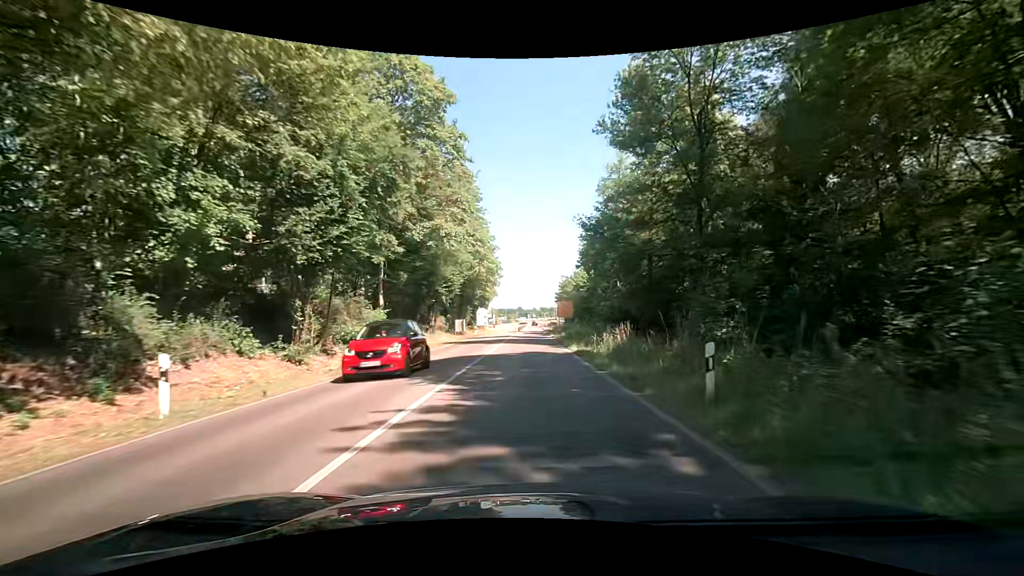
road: tertiary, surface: asphalt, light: Day
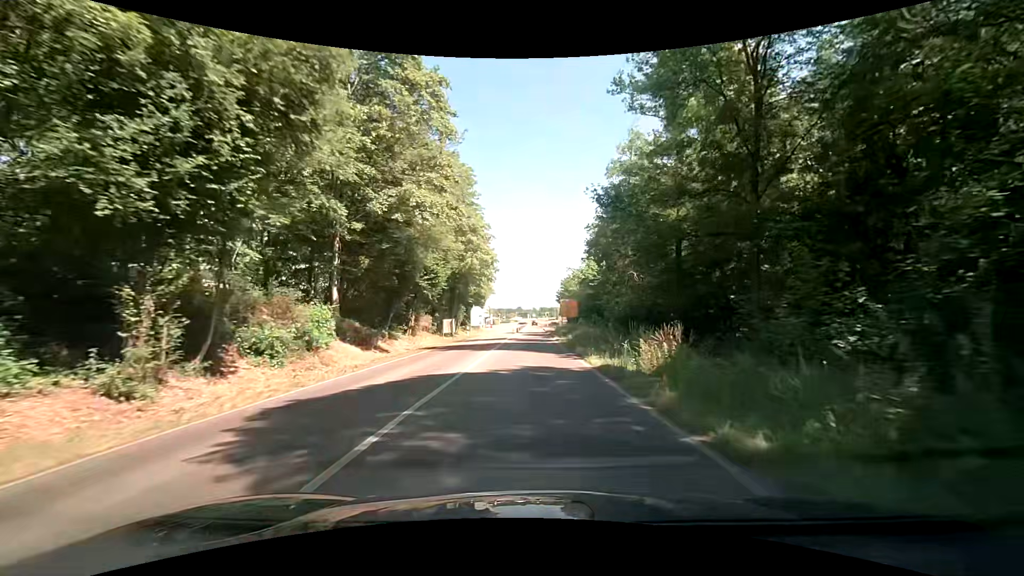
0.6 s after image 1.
(-0.1, +7.4) m; 0°
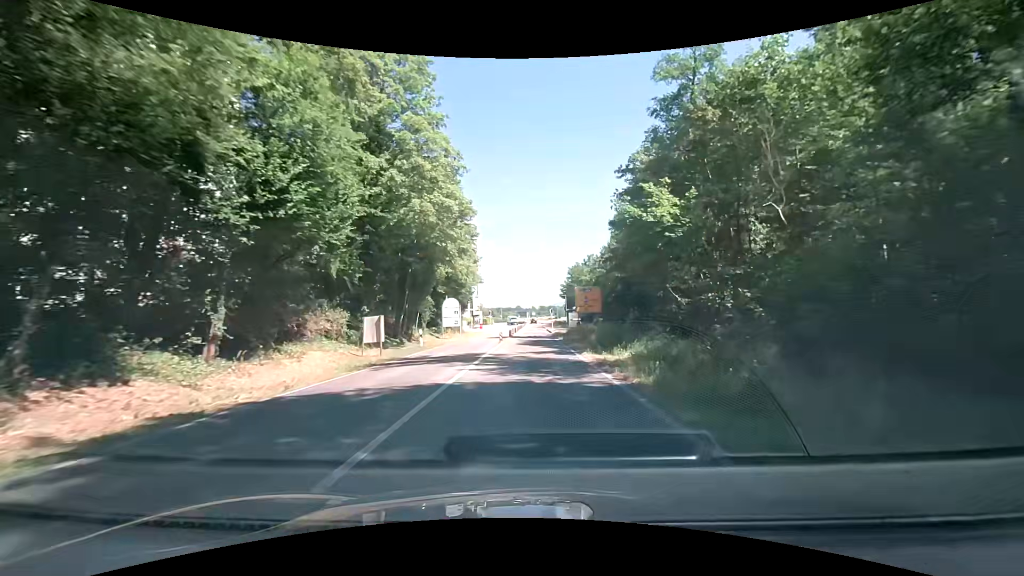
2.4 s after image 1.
(-0.1, +22.3) m; 0°
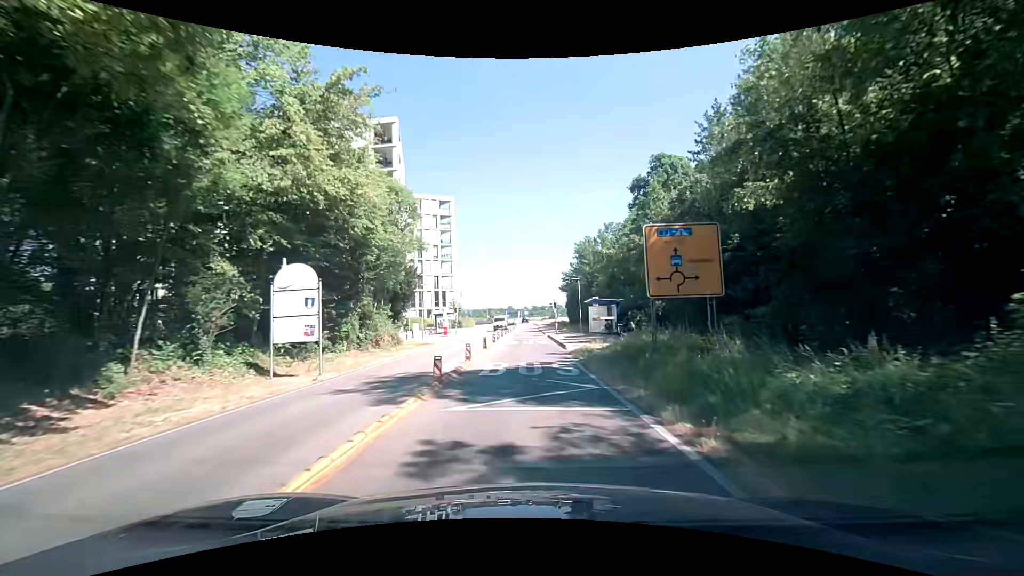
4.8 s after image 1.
(+0.1, +29.7) m; +1°
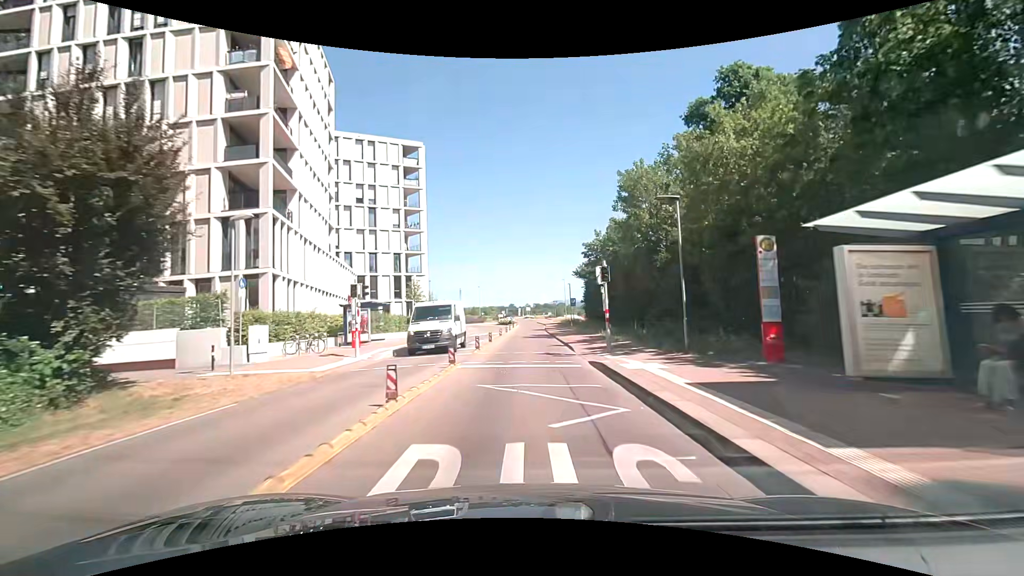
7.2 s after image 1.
(-0.1, +29.3) m; 0°
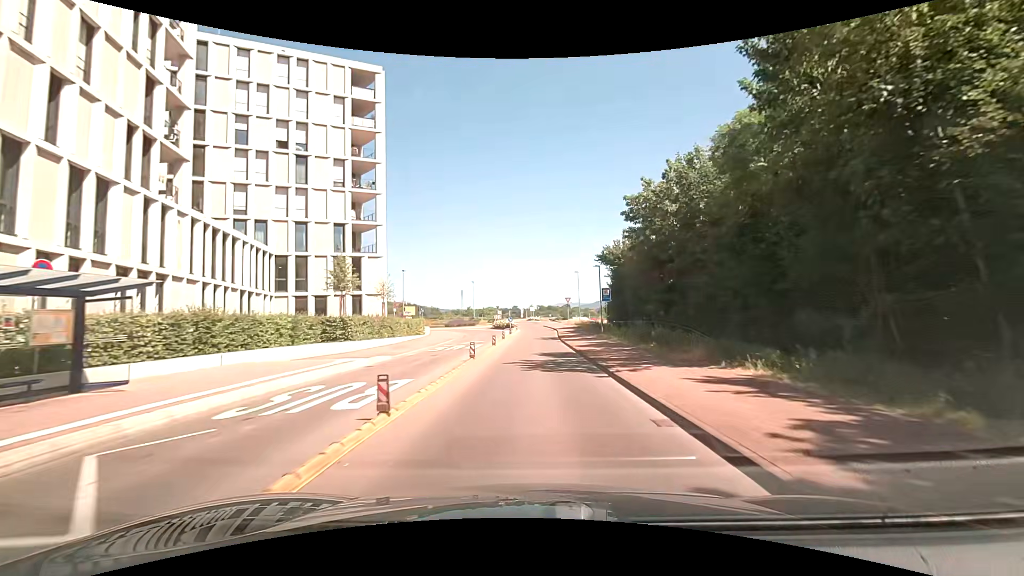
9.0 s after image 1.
(-0.2, +21.0) m; 0°
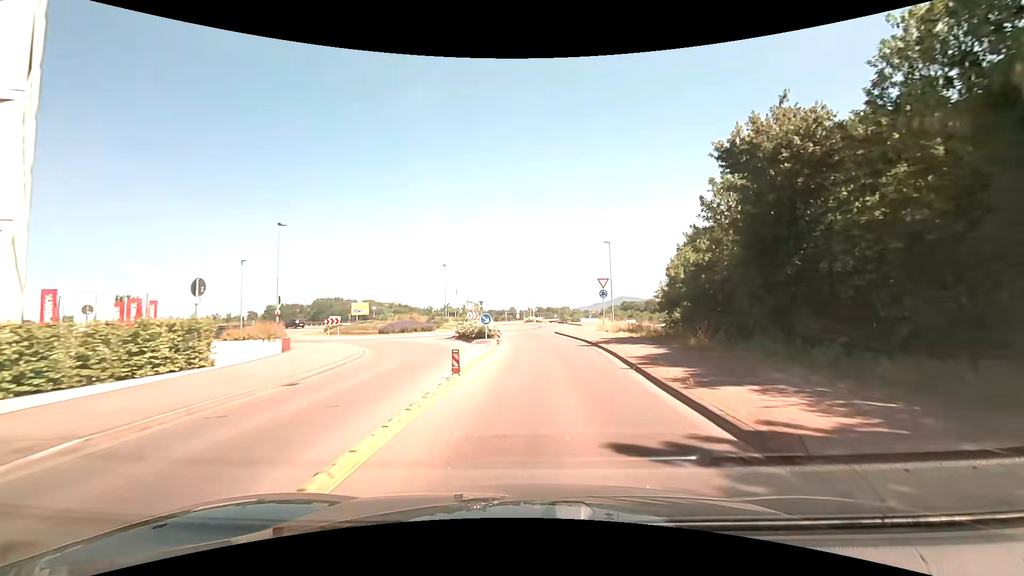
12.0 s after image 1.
(-0.2, +32.7) m; 0°
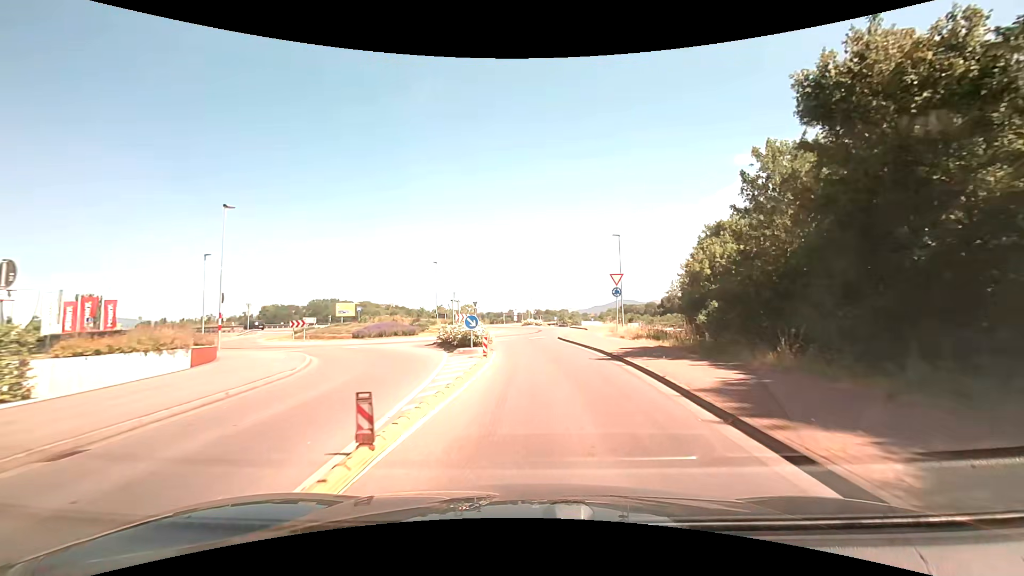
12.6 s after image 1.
(0.0, +5.9) m; +1°
(0, +10) (0, +20) (0, +30) (+1, +40) (+1, +50) (-5, +57) (-14, +60) (-23, +65) (-31, +71) (-39, +77) m
